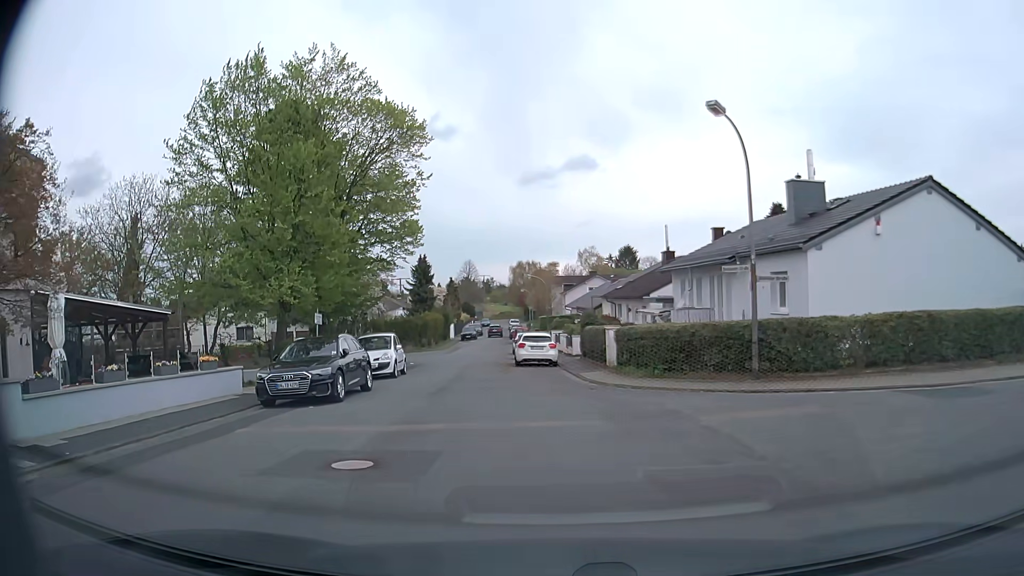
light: Day
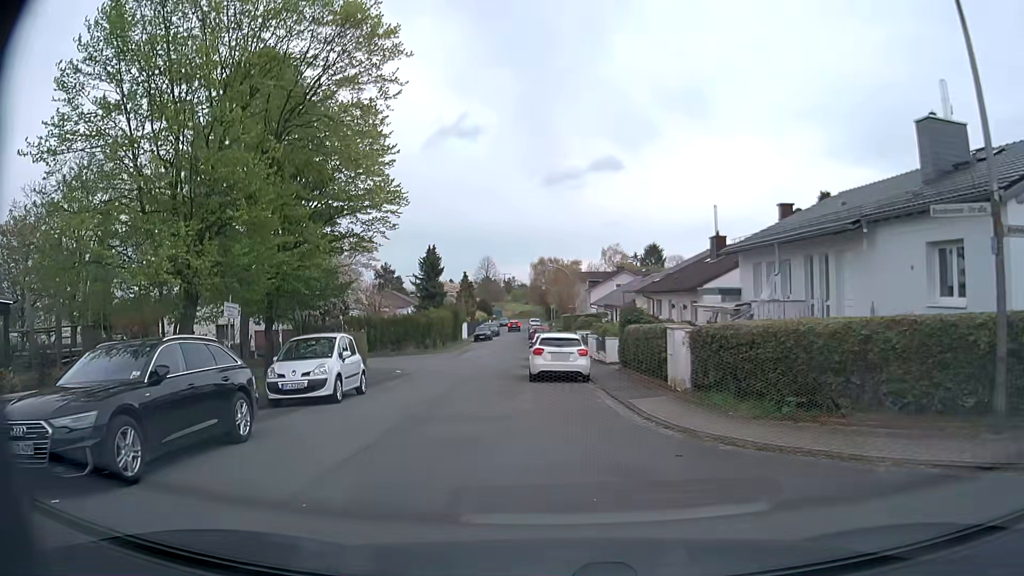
(-0.1, +8.8) m; -1°
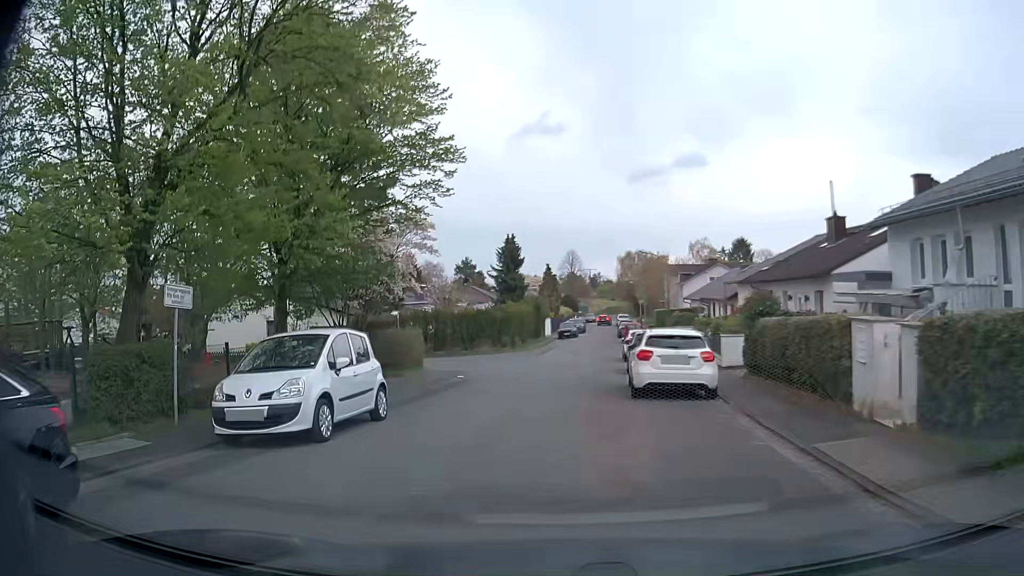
(-0.3, +6.1) m; -7°
(-1, +10) (0, +20) (+1, +30) (+1, +40) (+2, +50) (+3, +60) (+4, +70) (+5, +80) (+6, +90) (+6, +100) m
